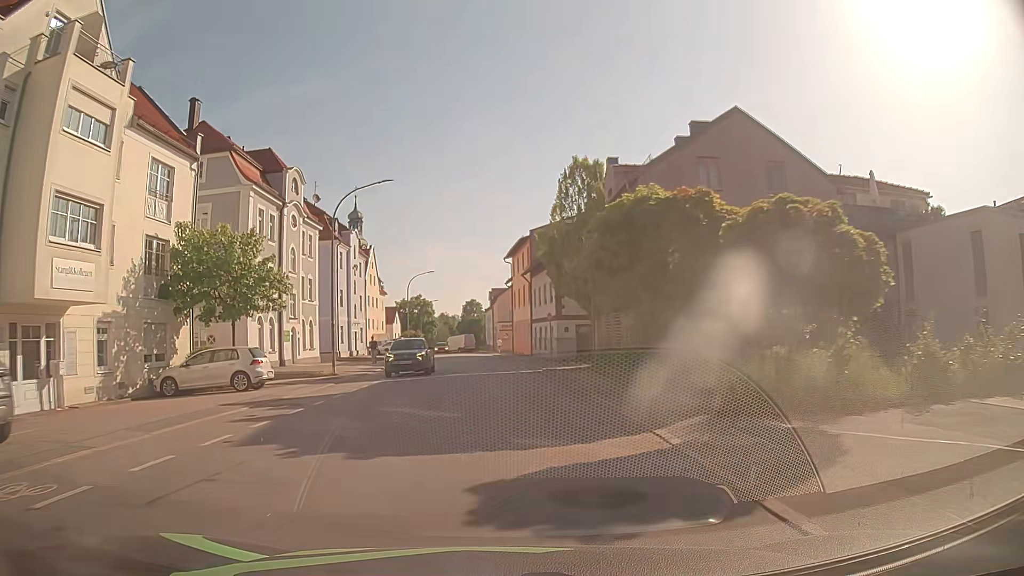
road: tertiary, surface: asphalt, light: Day
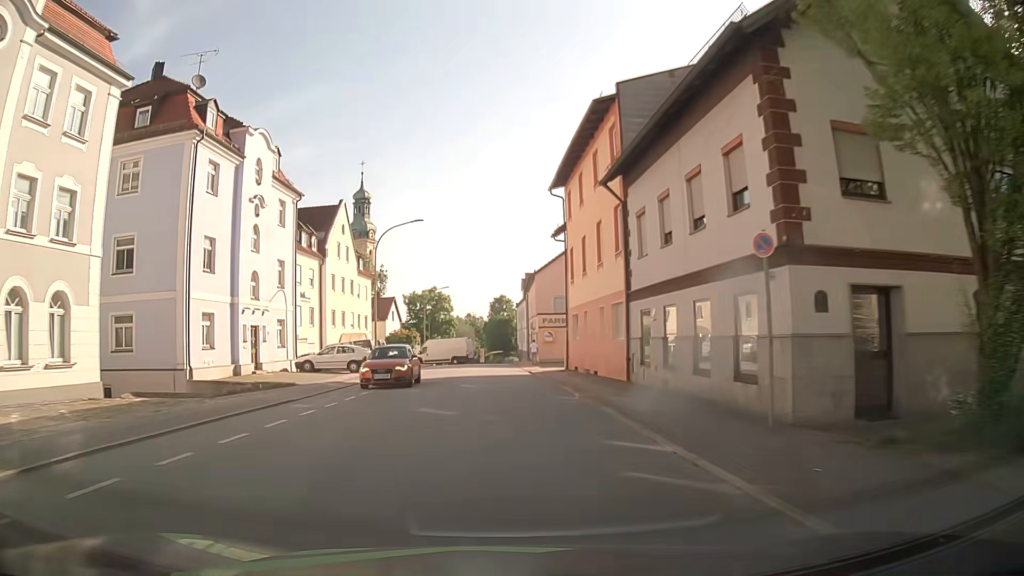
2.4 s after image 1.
(-0.6, +32.4) m; -3°
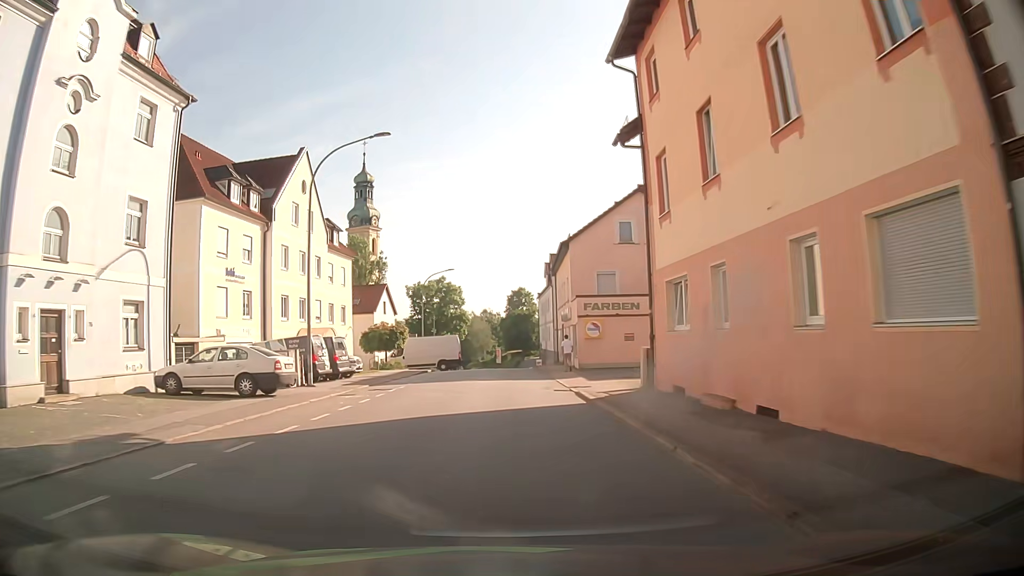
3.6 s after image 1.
(-0.1, +16.9) m; -1°
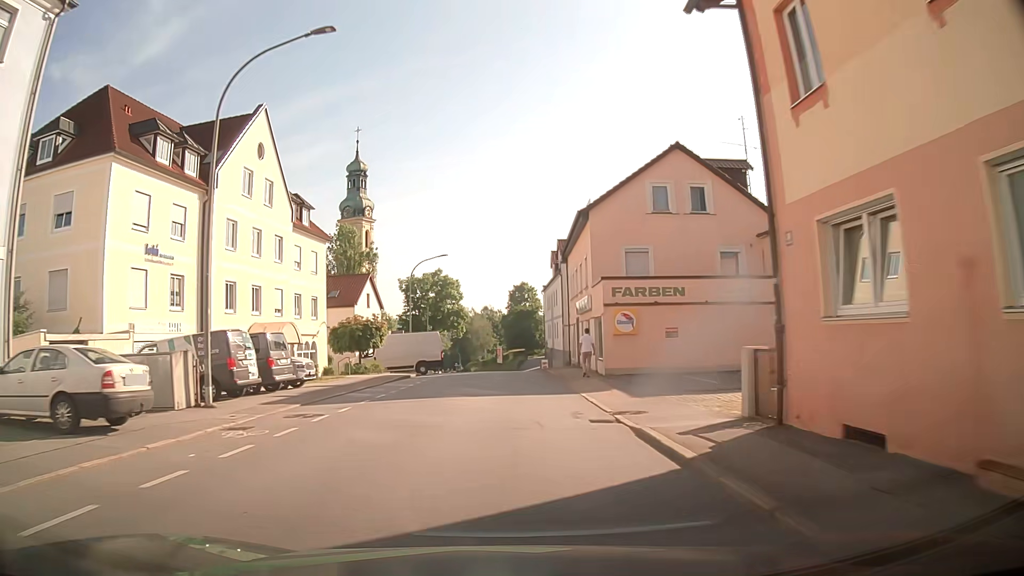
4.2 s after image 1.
(0.0, +8.6) m; 0°
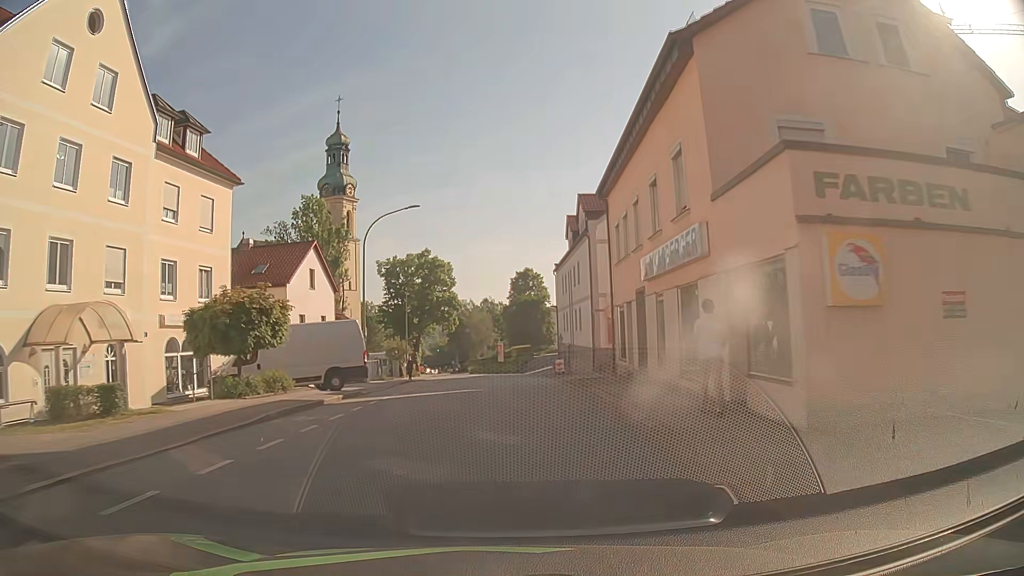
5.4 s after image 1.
(0.0, +17.2) m; 0°
